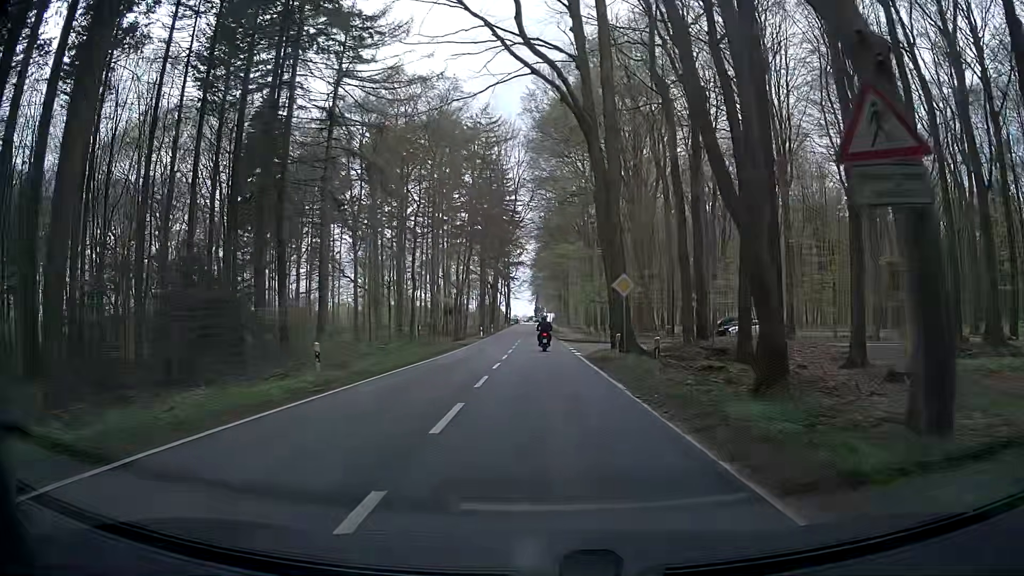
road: secondary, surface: asphalt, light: Day
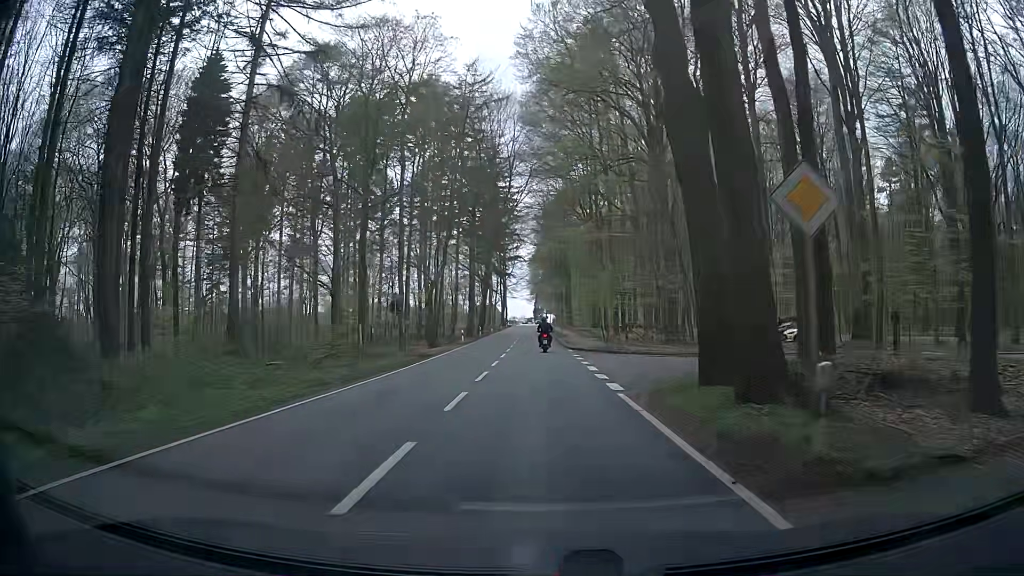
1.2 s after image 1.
(0.0, +15.7) m; +1°
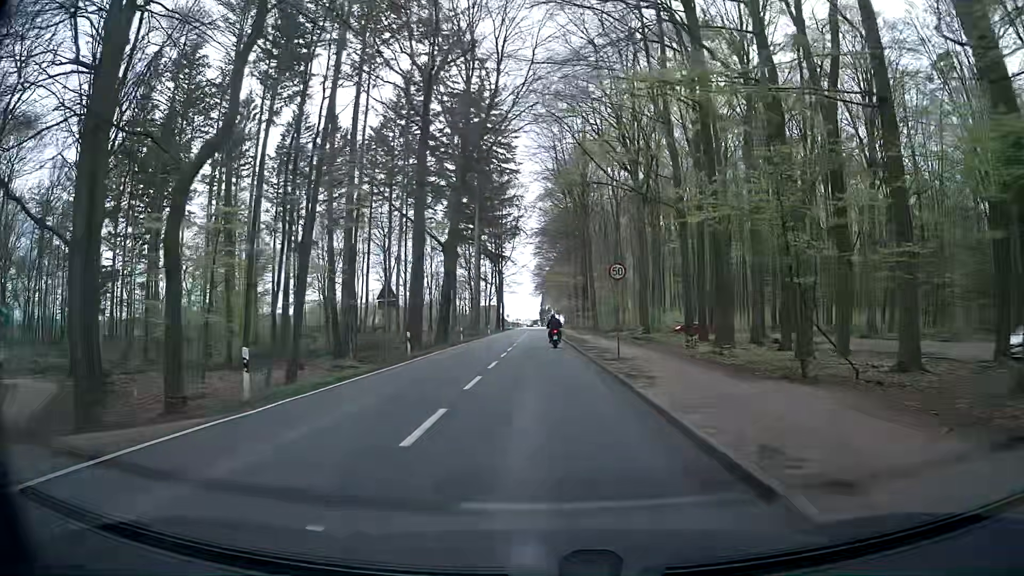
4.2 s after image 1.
(-1.1, +39.6) m; -1°
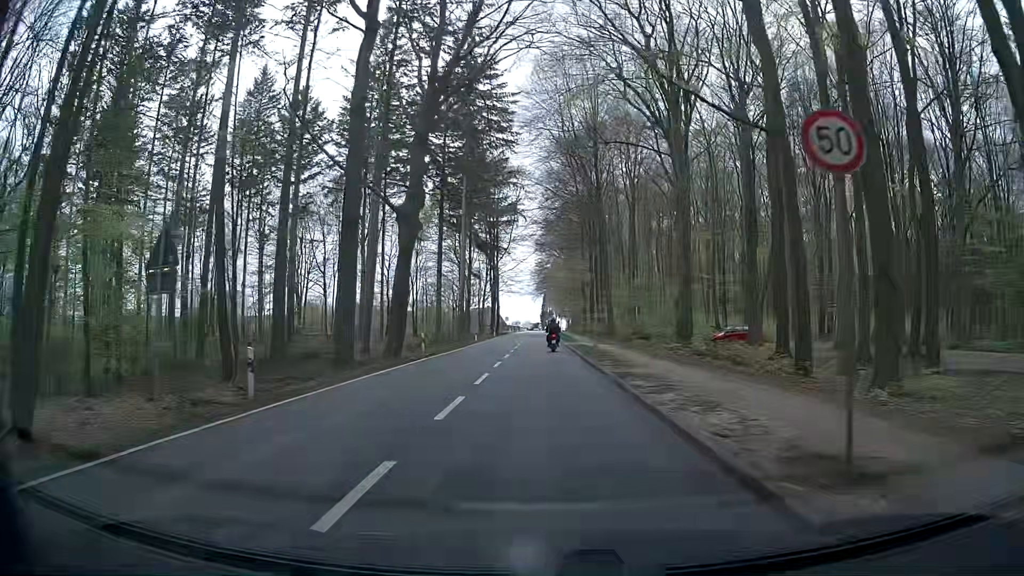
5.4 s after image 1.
(-0.1, +15.9) m; -1°
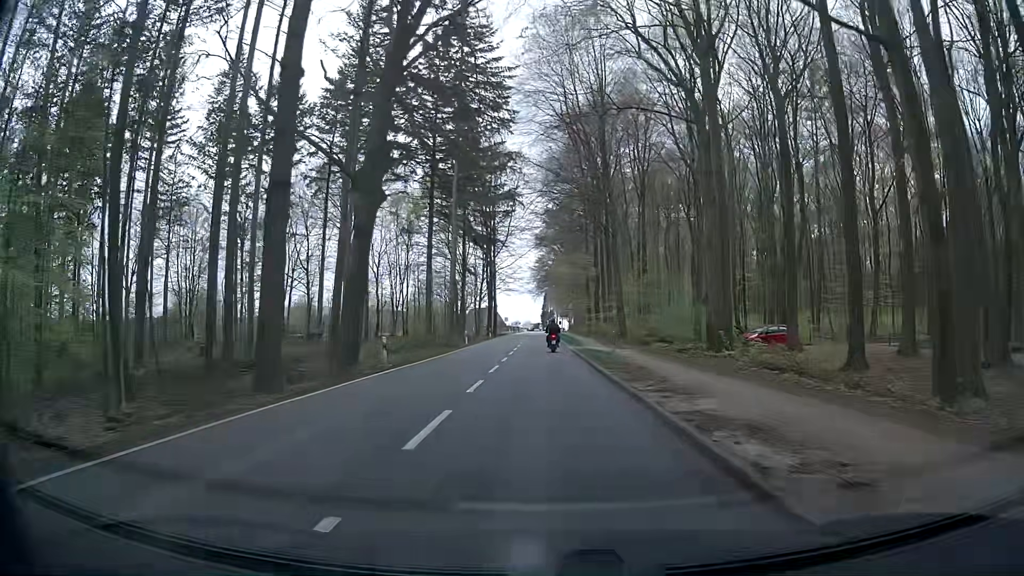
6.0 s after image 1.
(+0.1, +7.9) m; 0°
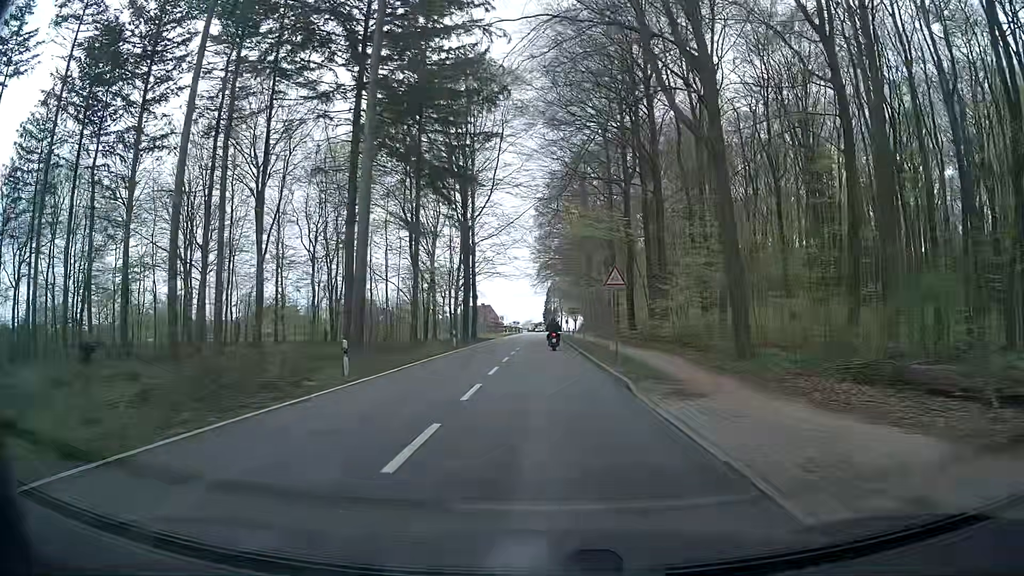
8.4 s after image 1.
(0.0, +31.7) m; -1°
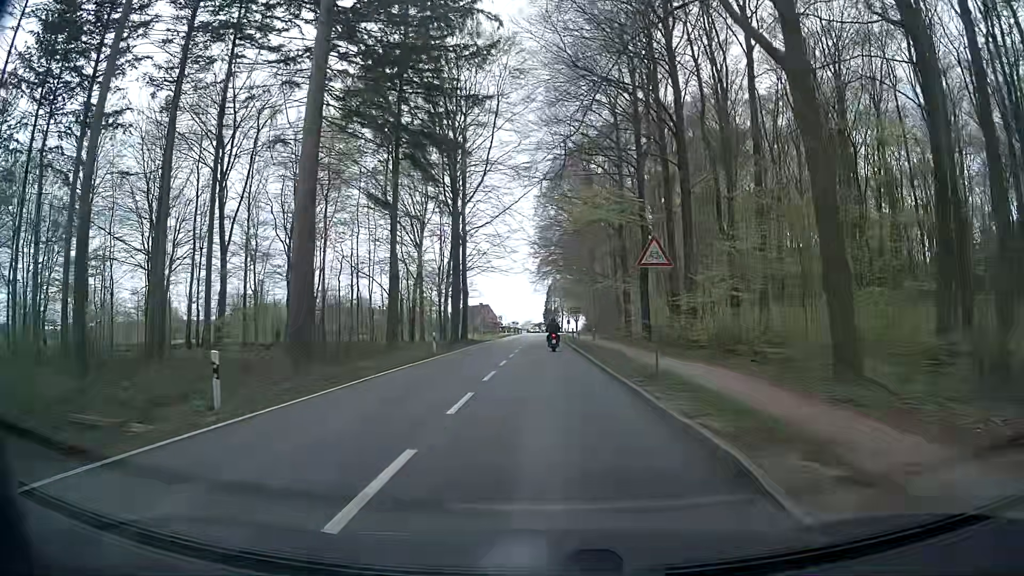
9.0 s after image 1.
(+0.1, +7.9) m; 0°
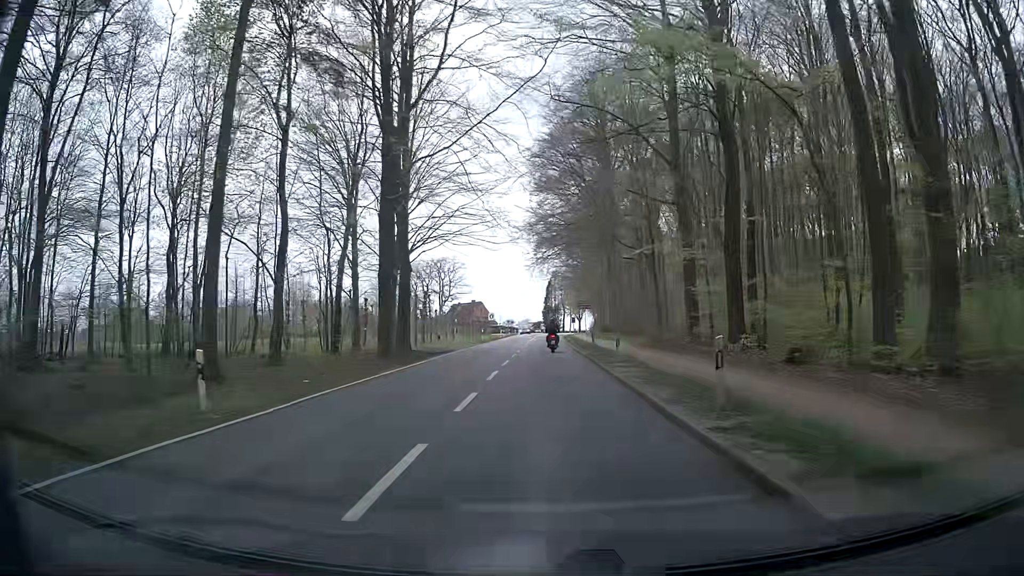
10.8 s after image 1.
(+0.3, +23.6) m; +1°
(0, +10) (0, +20) (-1, +30) (-1, +40) (-1, +50) (-1, +60) (-1, +70) (-1, +80) (0, +90) (0, +100) m
